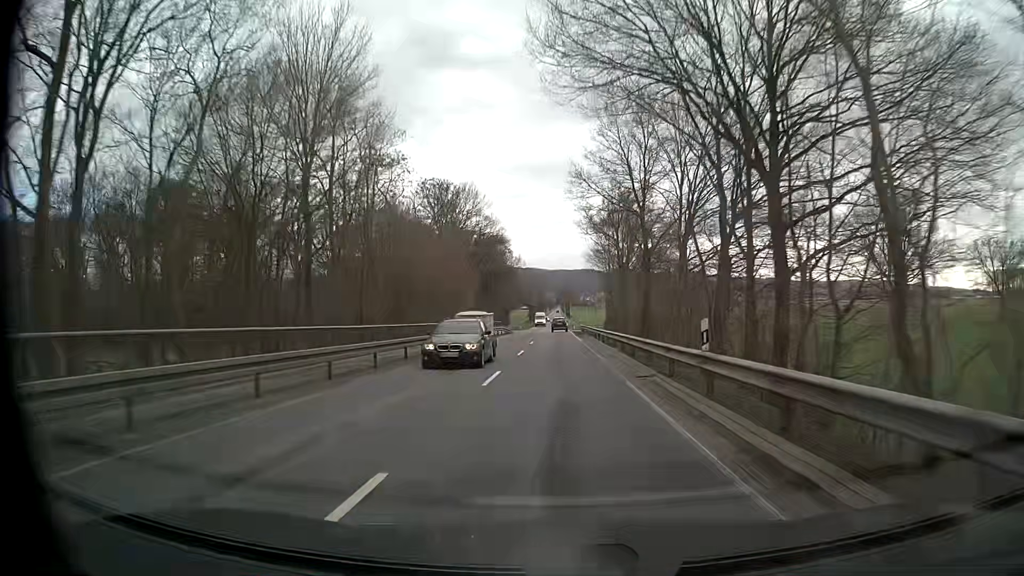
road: tertiary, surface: asphalt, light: Day
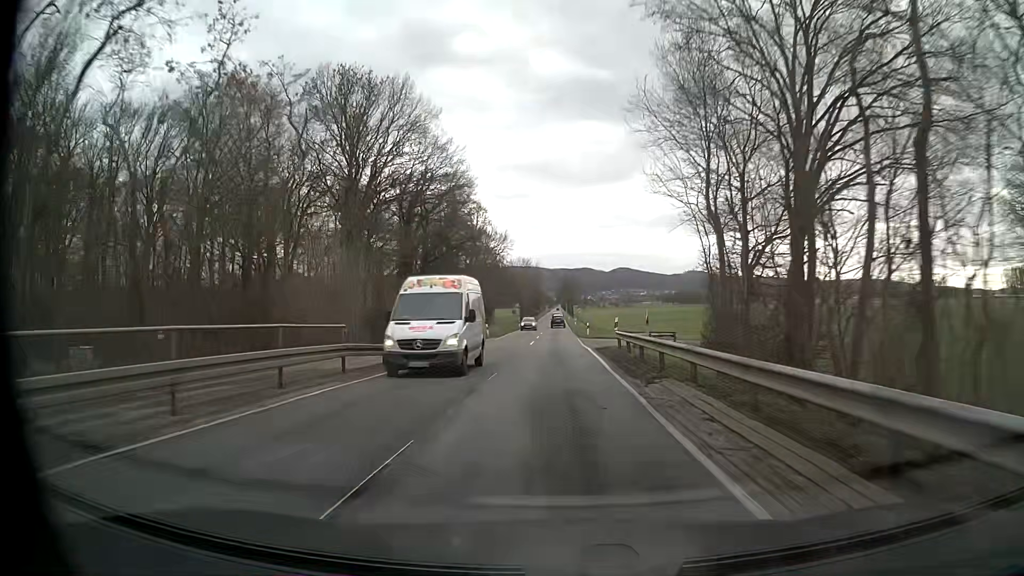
(-0.1, +47.2) m; -1°
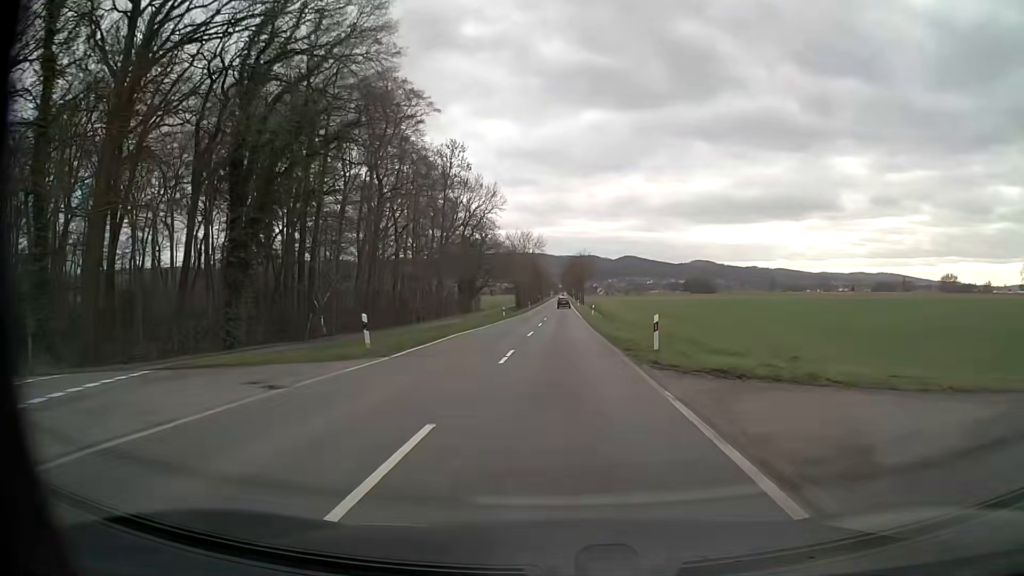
(+0.1, +35.7) m; 0°
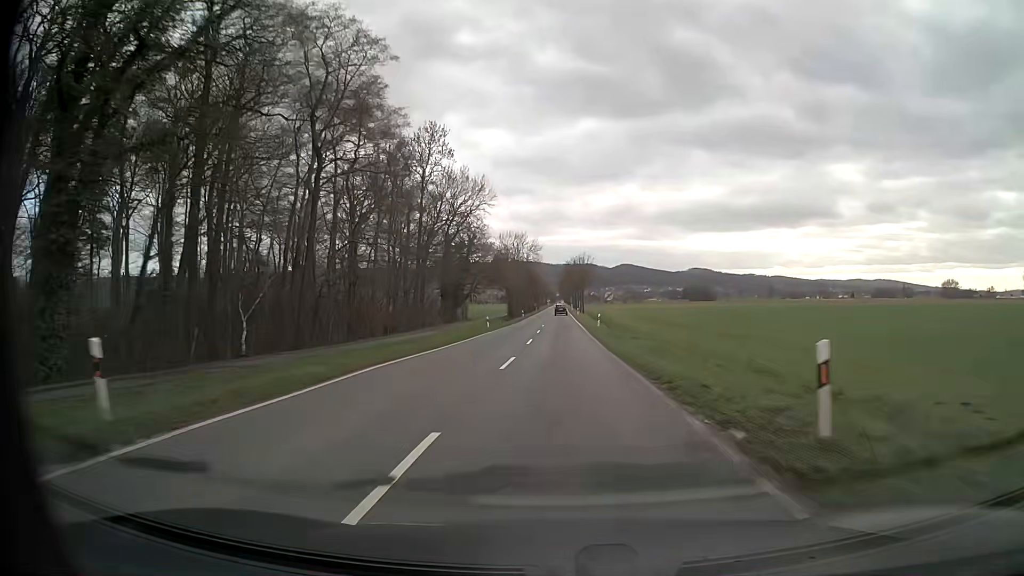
(0.0, +12.0) m; 0°
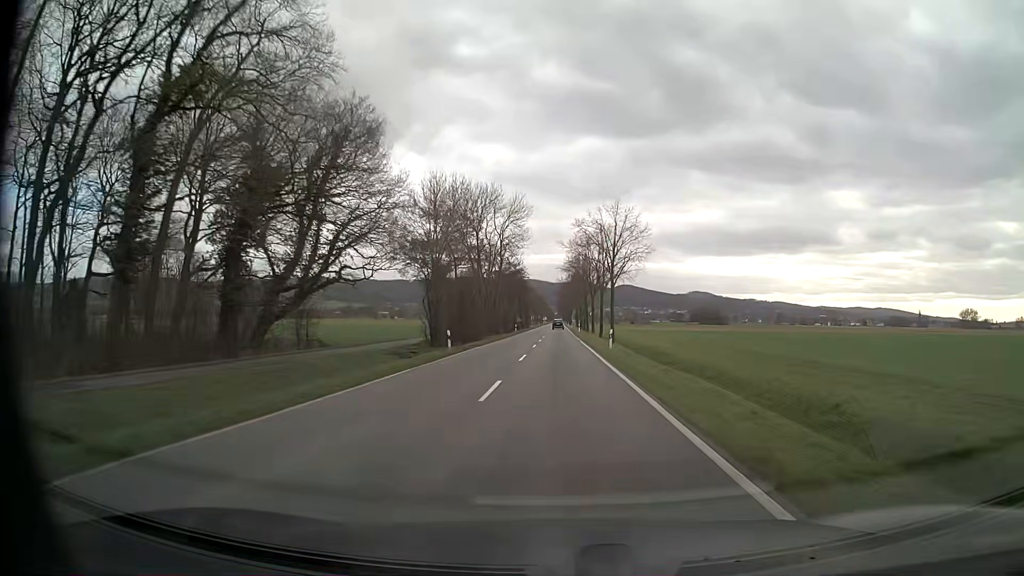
(-0.1, +64.8) m; 0°
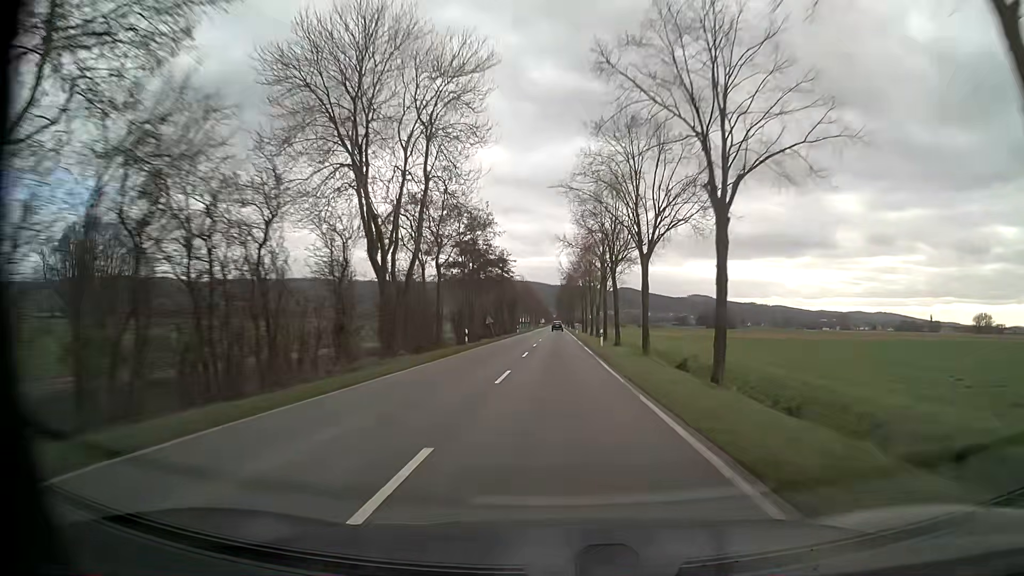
(+0.1, +45.1) m; 0°
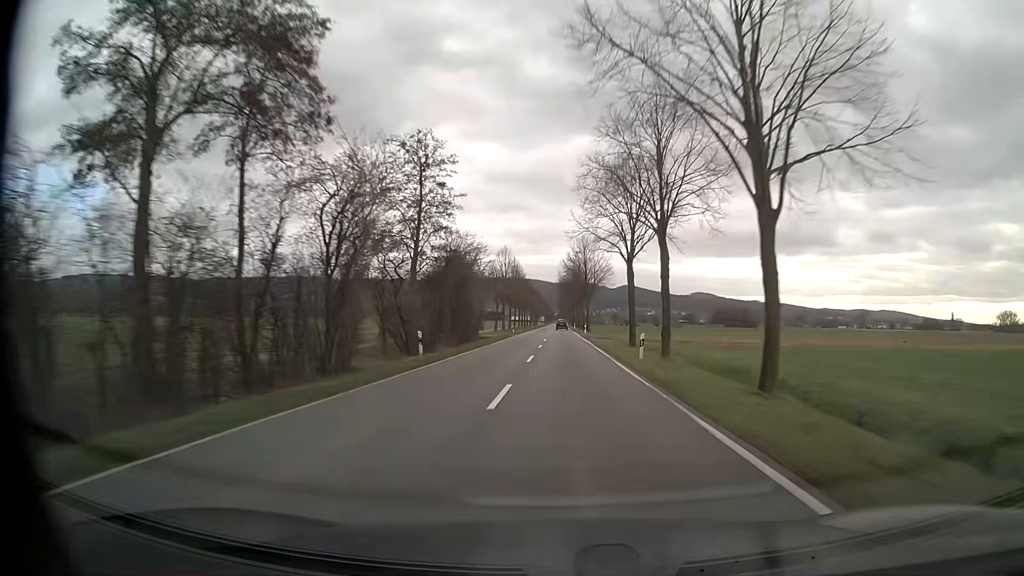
(-0.3, +65.5) m; 0°
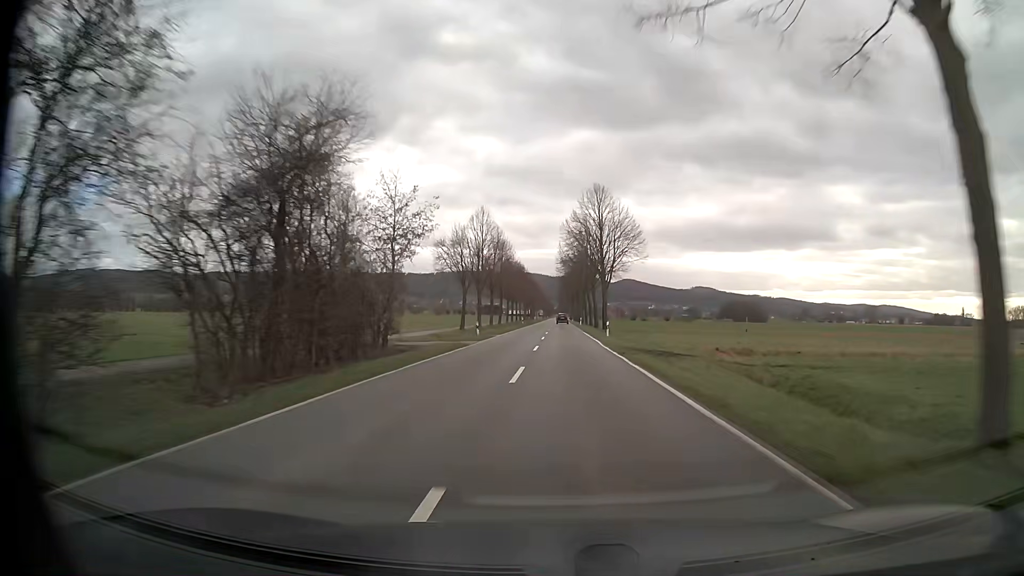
(0.0, +33.1) m; 0°
(0, +10) (0, +20) (0, +30) (0, +40) (0, +50) (0, +60) (0, +70) (0, +80) (0, +90) (0, +100) m
